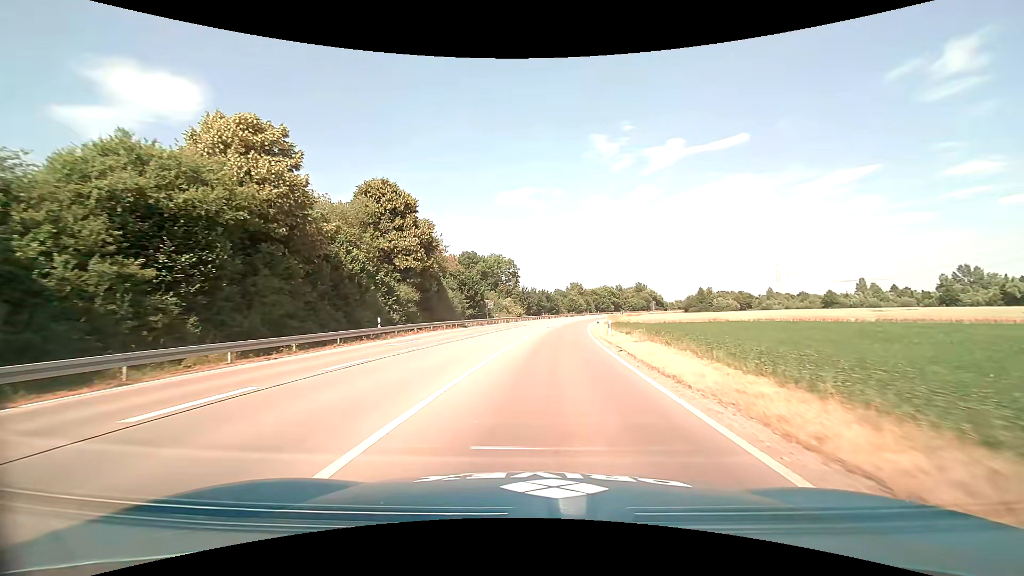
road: primary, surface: asphalt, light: Day
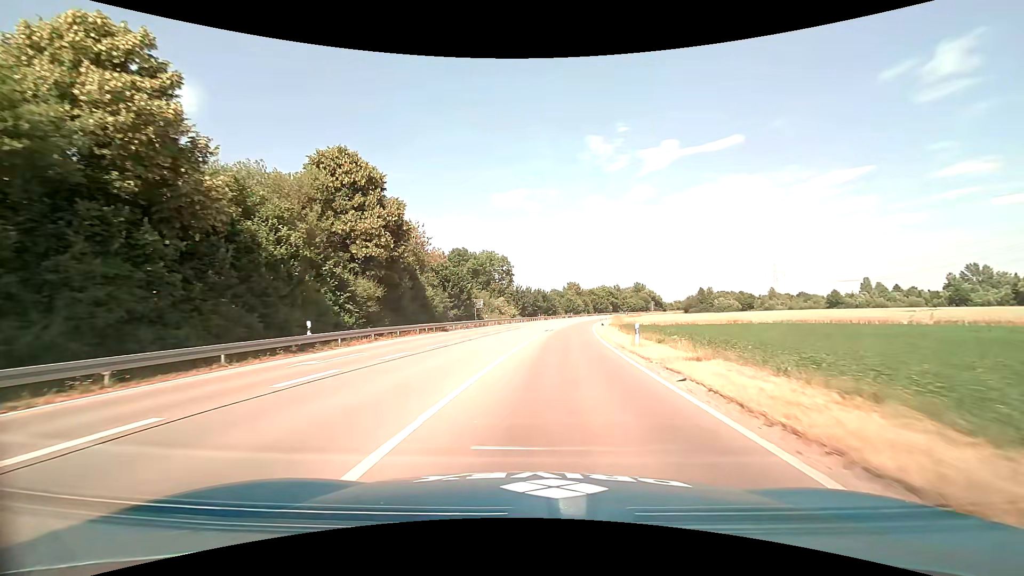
(0.0, +8.8) m; 0°
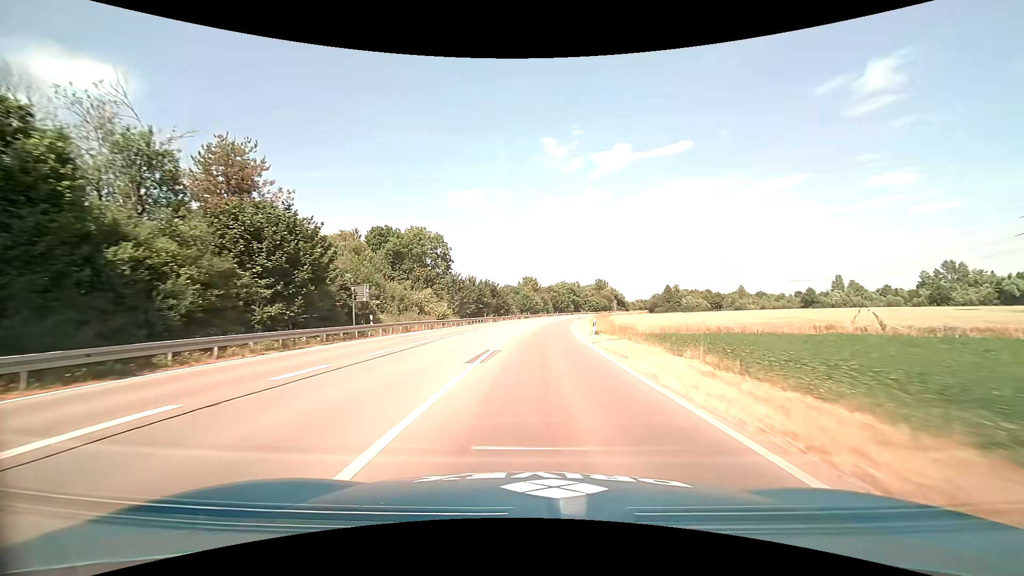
(+1.3, +29.1) m; +5°
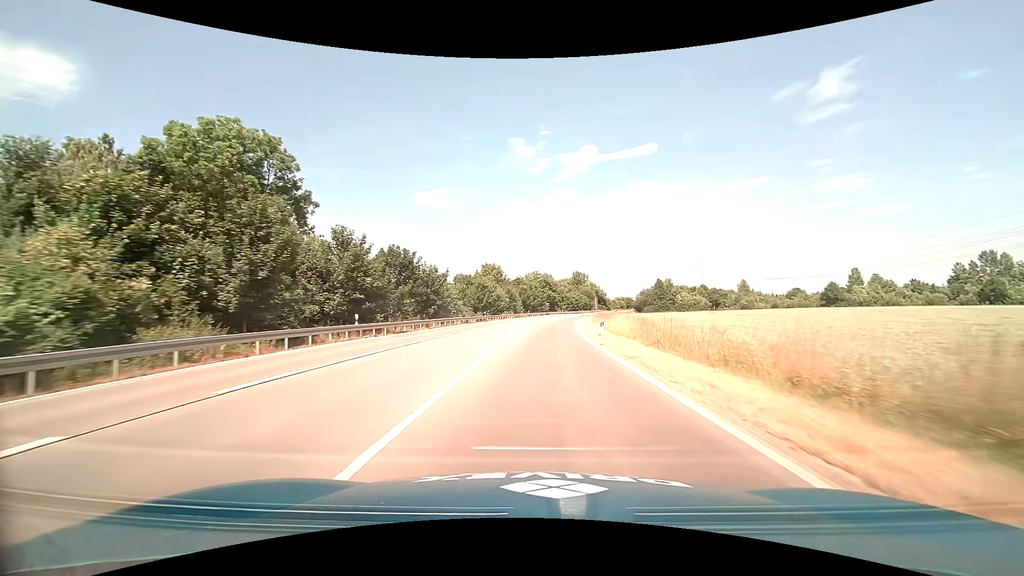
(+0.9, +43.7) m; +4°
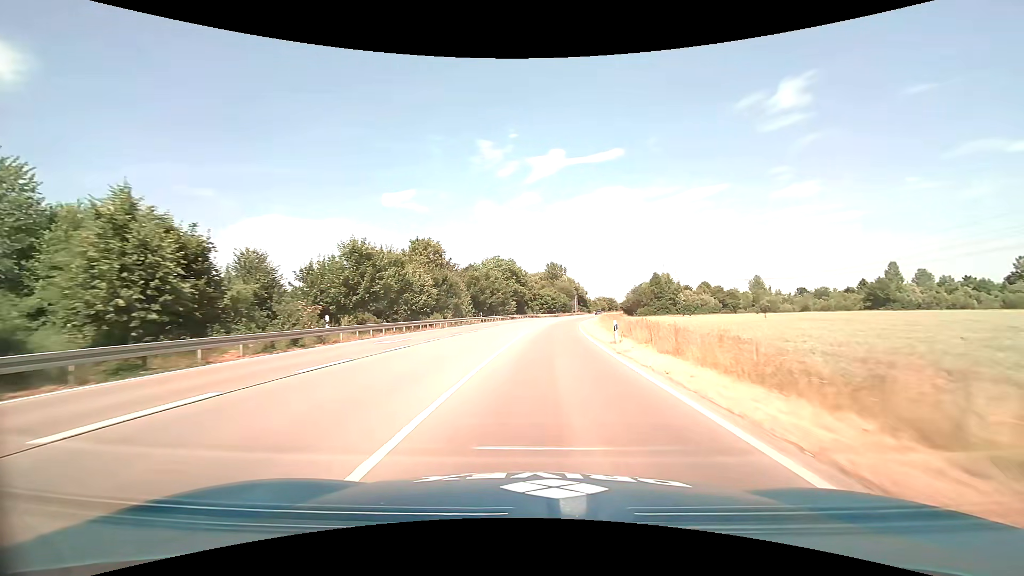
(+1.5, +44.8) m; +4°
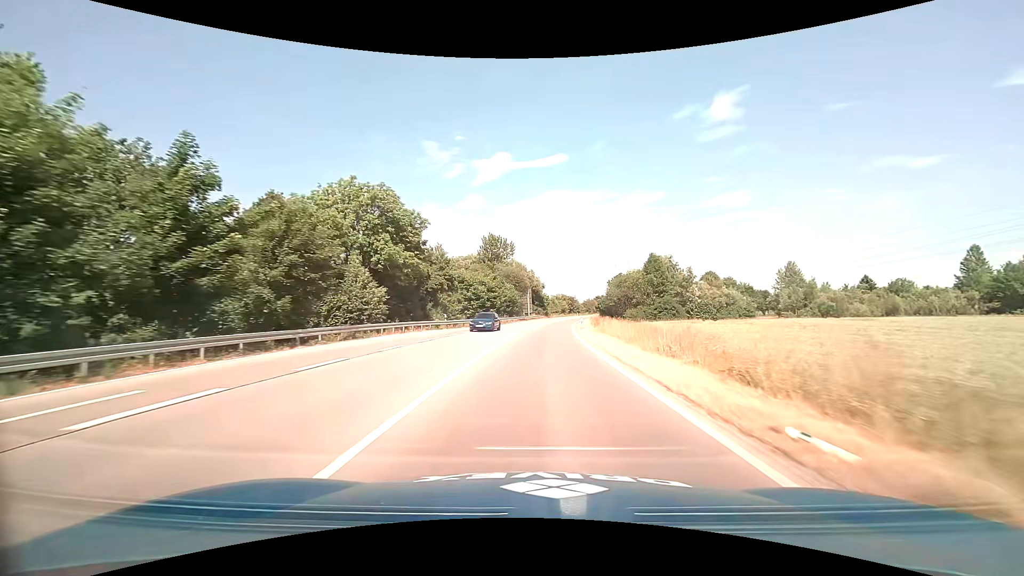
(+3.2, +58.7) m; +6°
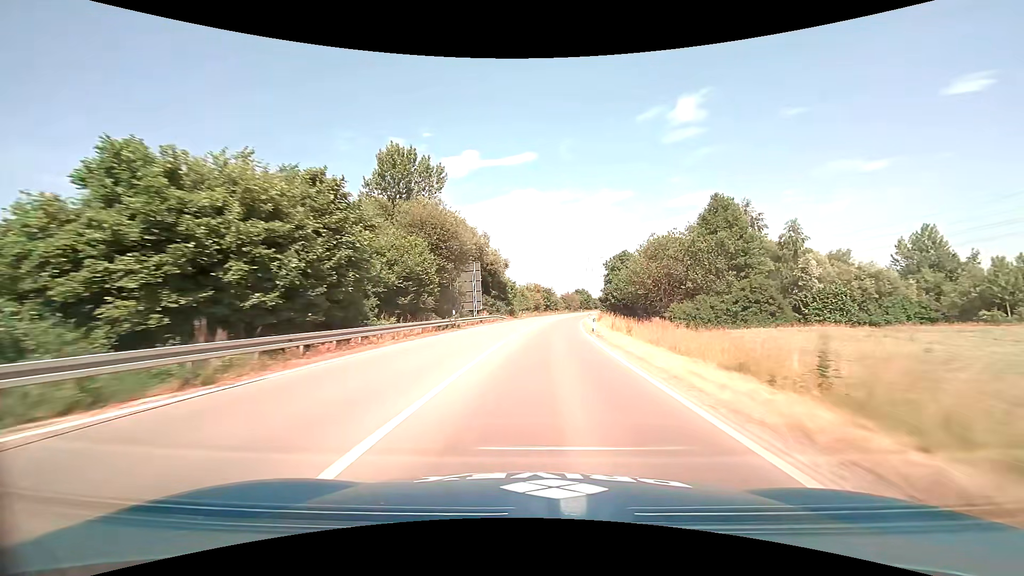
(+1.7, +48.9) m; +4°
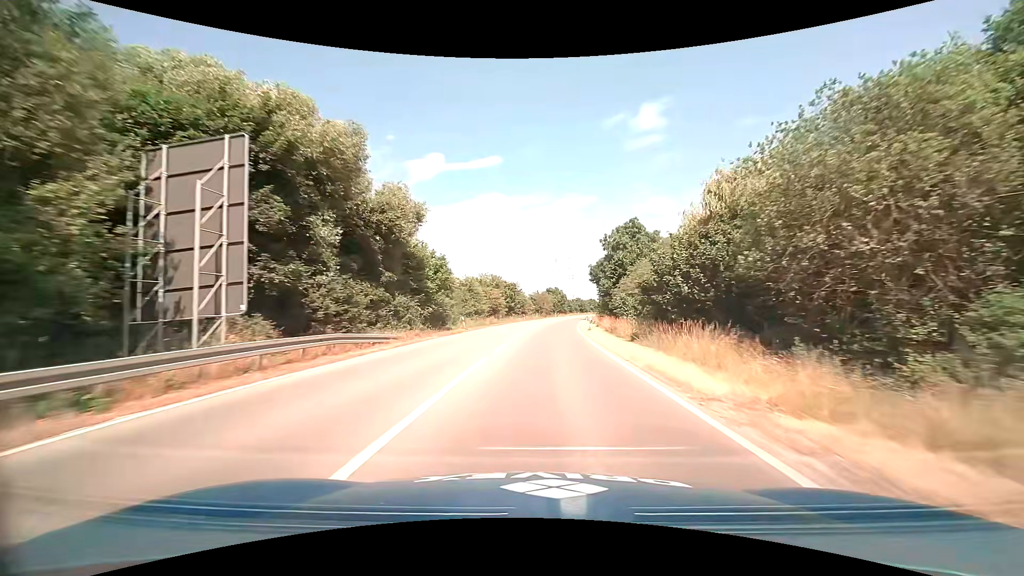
(+1.2, +36.0) m; +4°
(0, +10) (0, +20) (+1, +30) (+1, +40) (+2, +50) (+3, +60) (+4, +70) (+5, +80) (+7, +90) (+8, +100) m
